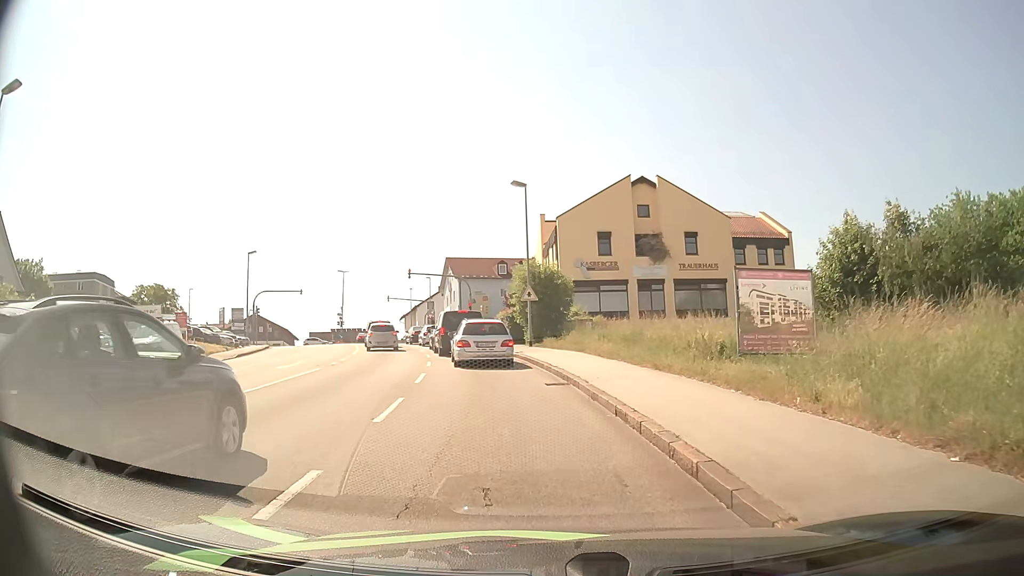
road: tertiary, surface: asphalt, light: Day
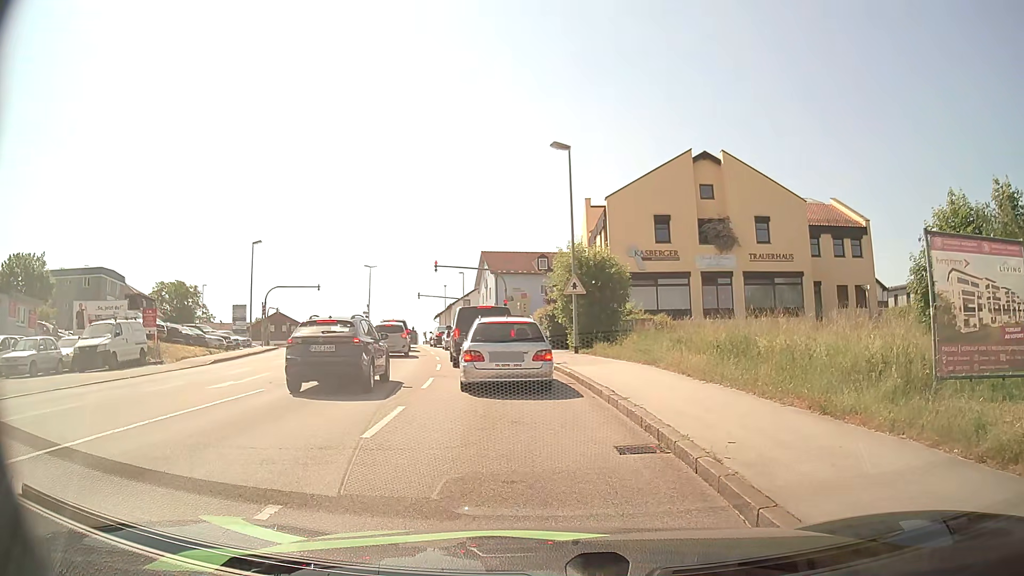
(-0.2, +7.1) m; -3°
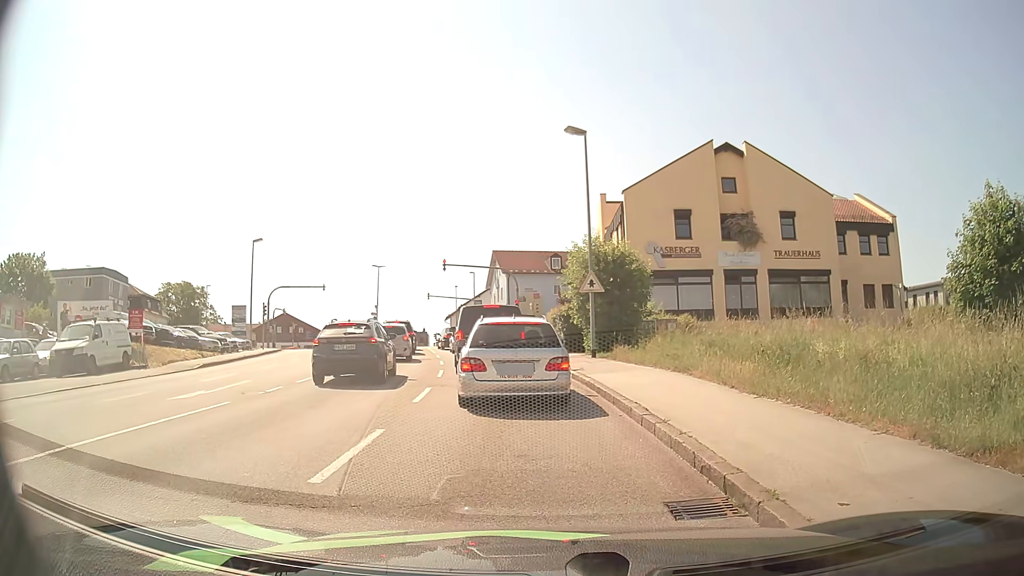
(-0.1, +2.2) m; -2°
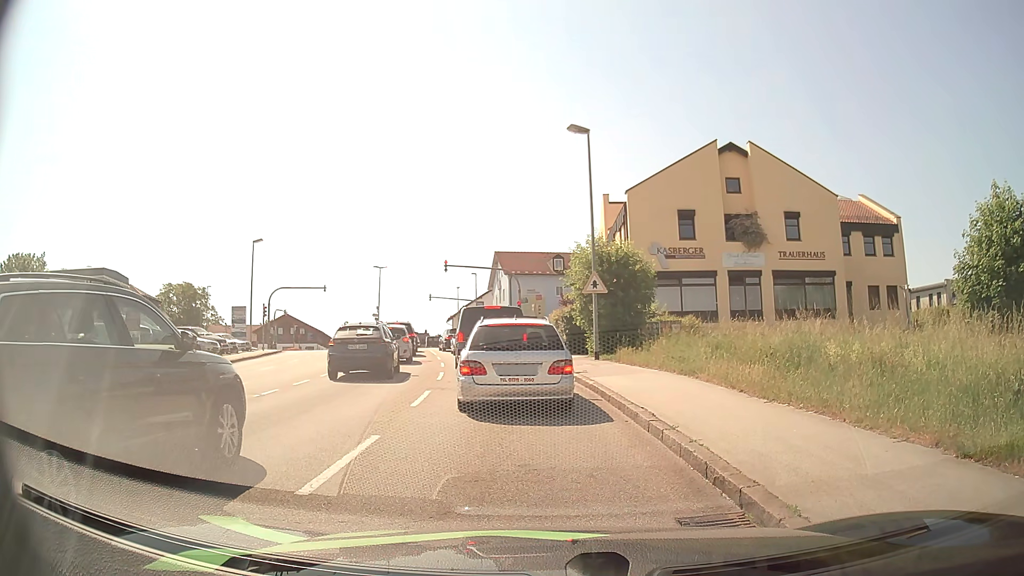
(0.0, +0.4) m; 0°
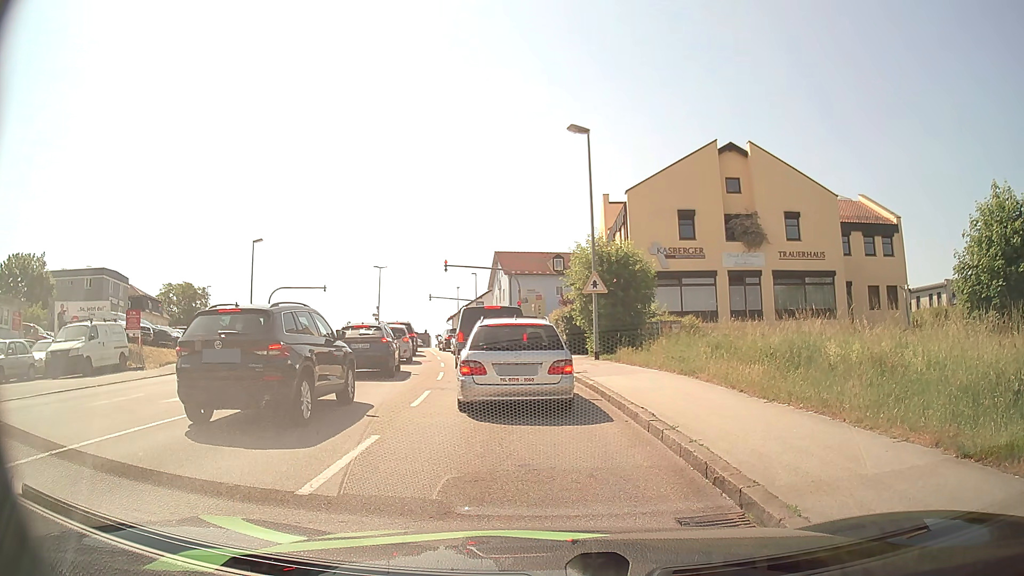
(0.0, 0.0) m; 0°
